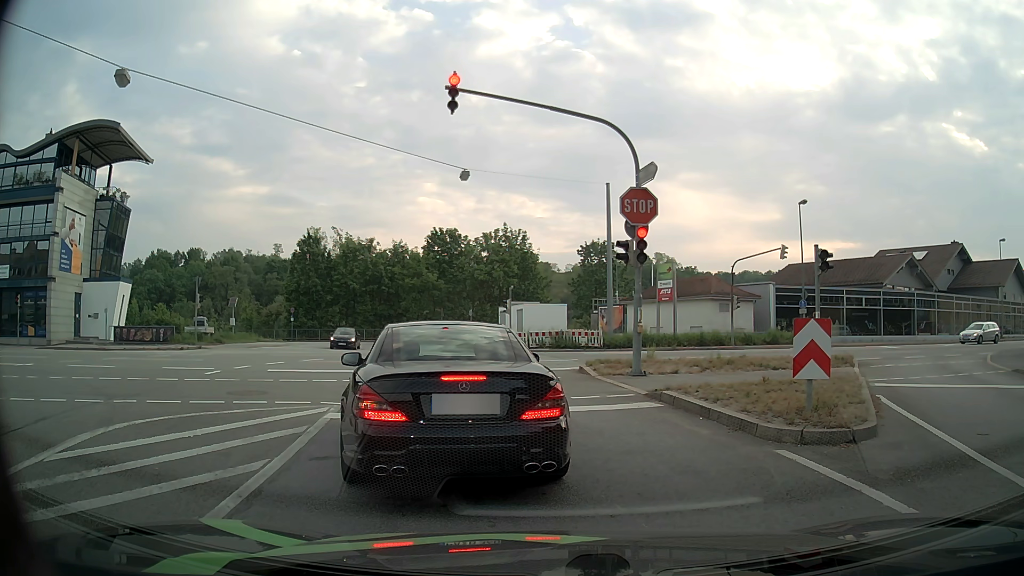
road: tertiary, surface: asphalt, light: Day
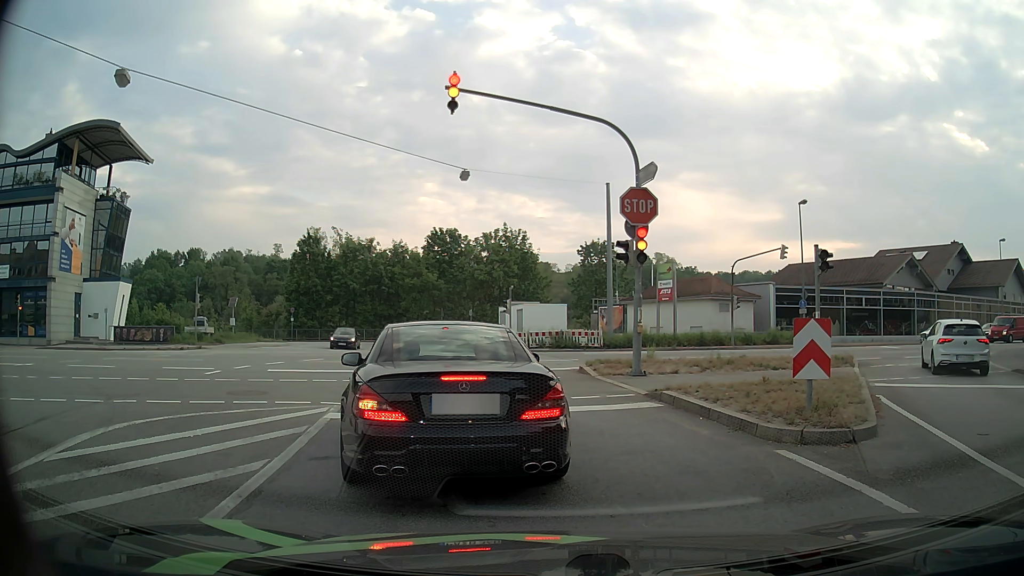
(0.0, 0.0) m; 0°
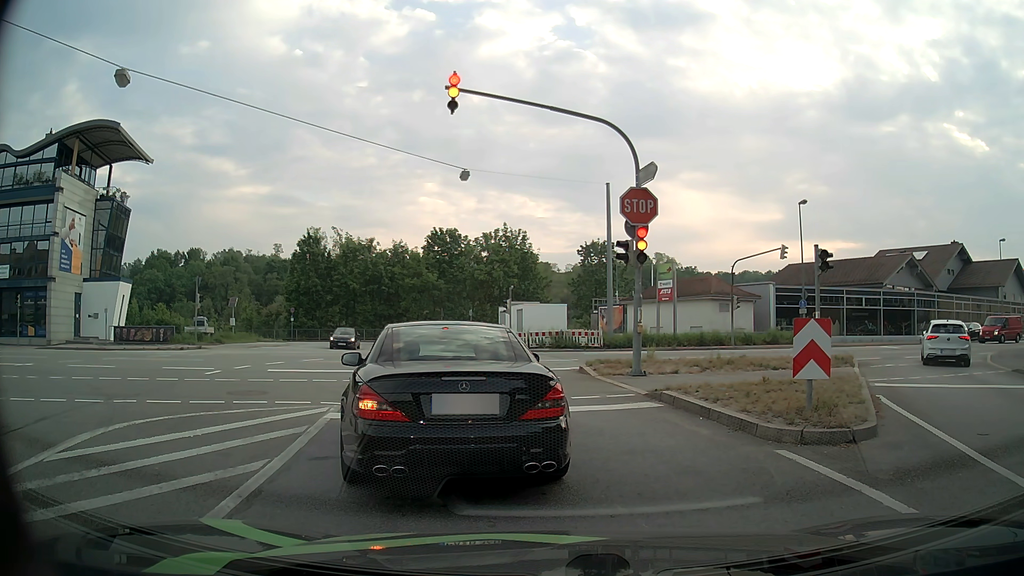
(0.0, 0.0) m; 0°
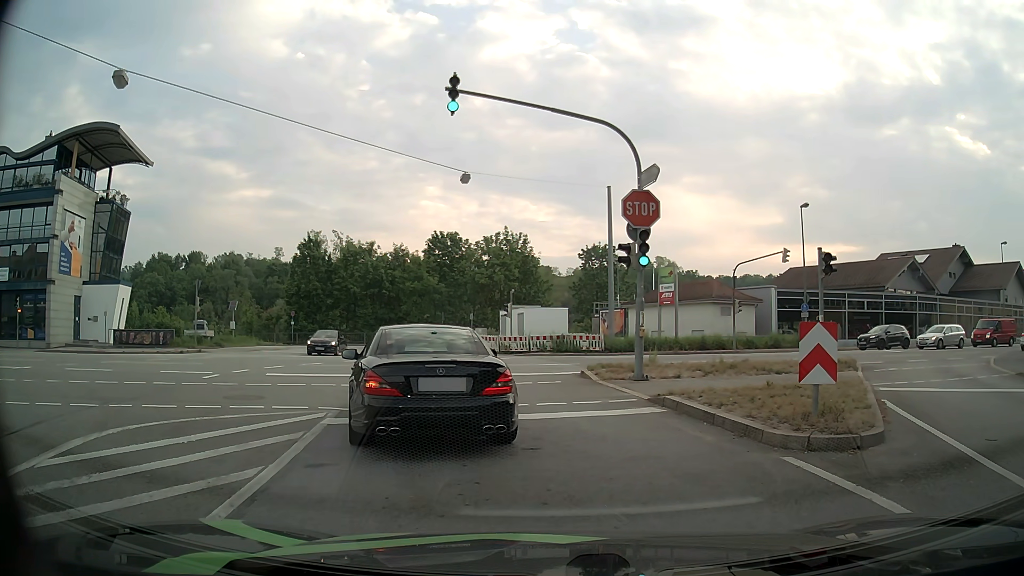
(0.0, +0.2) m; 0°
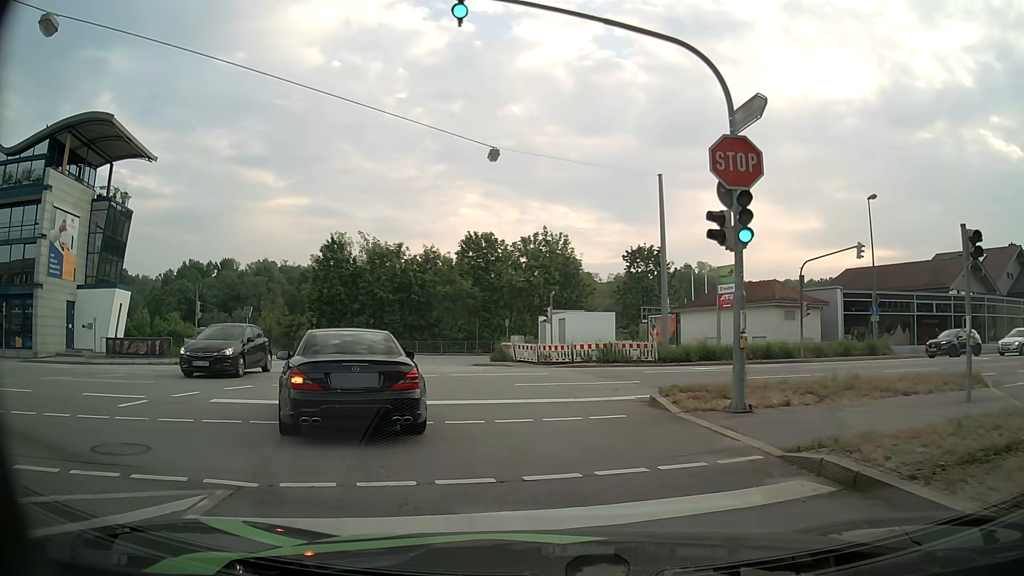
(-0.3, +5.2) m; -5°
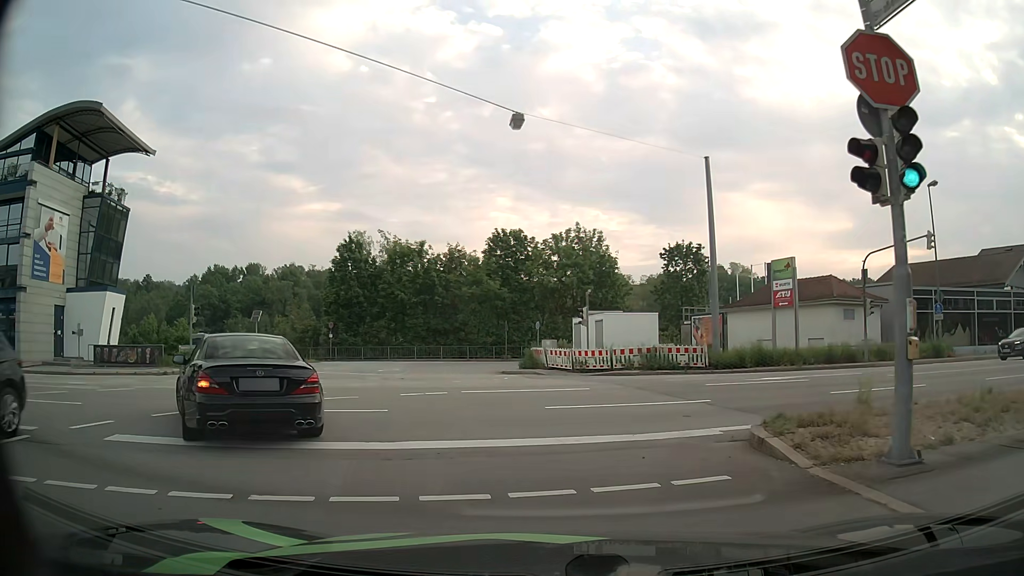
(-0.1, +4.3) m; -3°
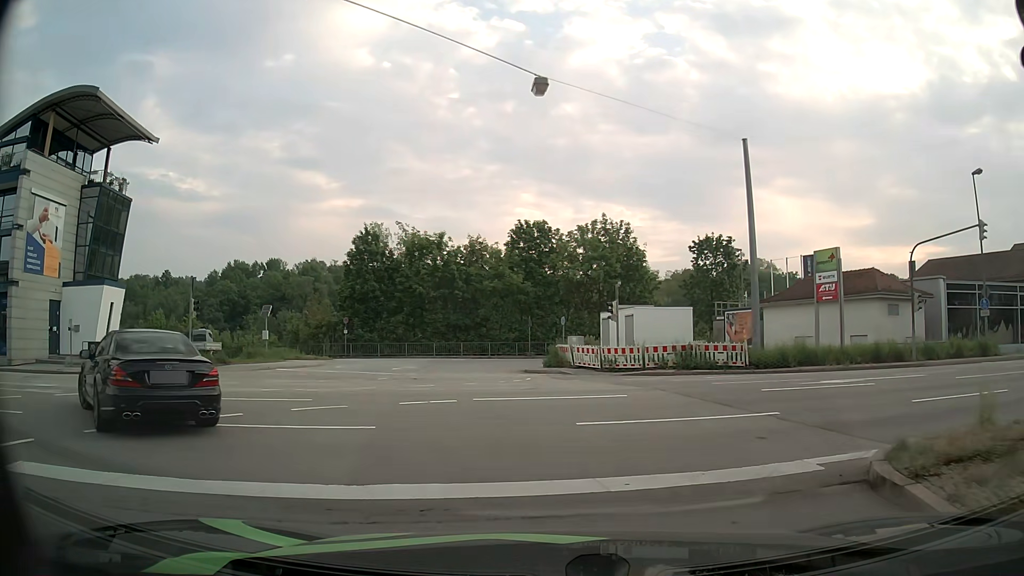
(0.0, +2.6) m; -3°
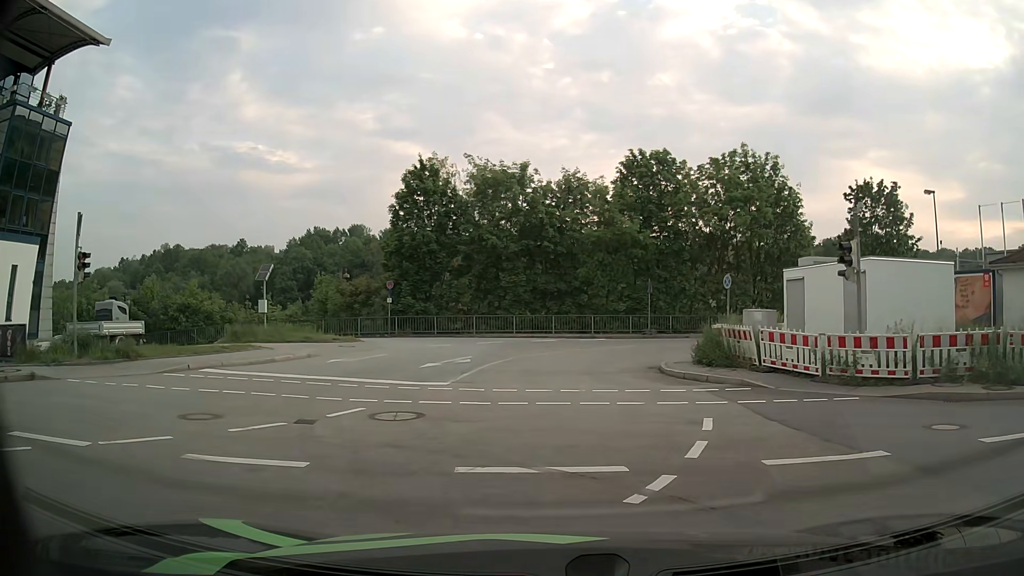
(-1.2, +15.8) m; -7°
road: unclassified
(0, +10) (0, +20) (+4, +29) (+12, +35) (+21, +38) (+31, +41) (+41, +43) (+51, +45) (+60, +48) (+70, +50) m
